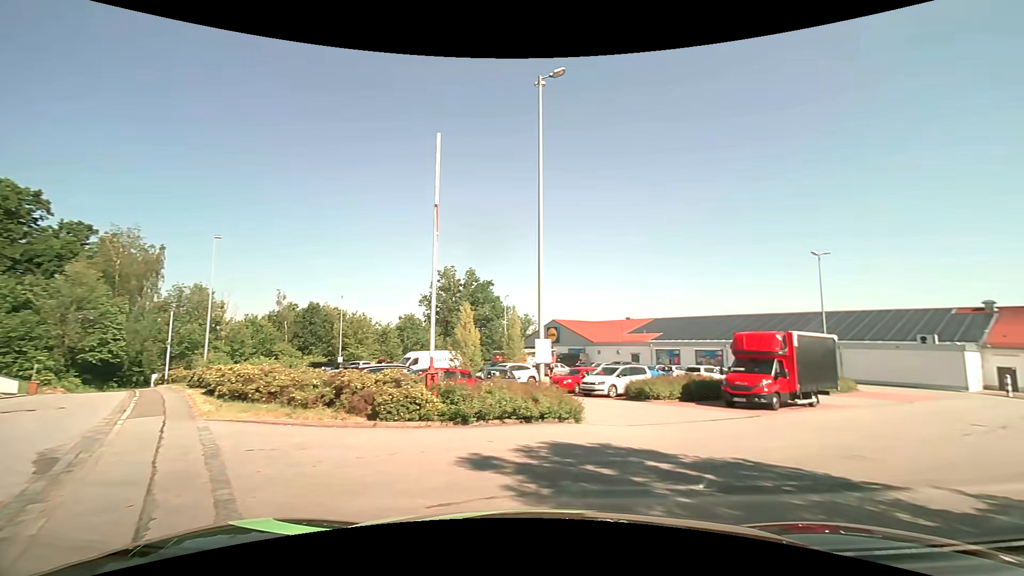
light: Day
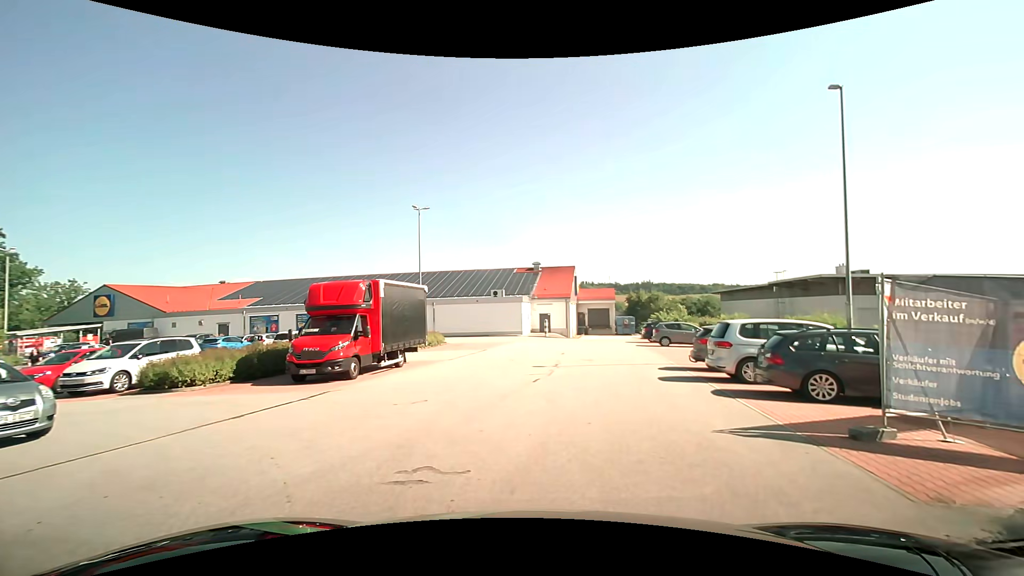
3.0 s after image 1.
(+2.3, +5.9) m; +42°
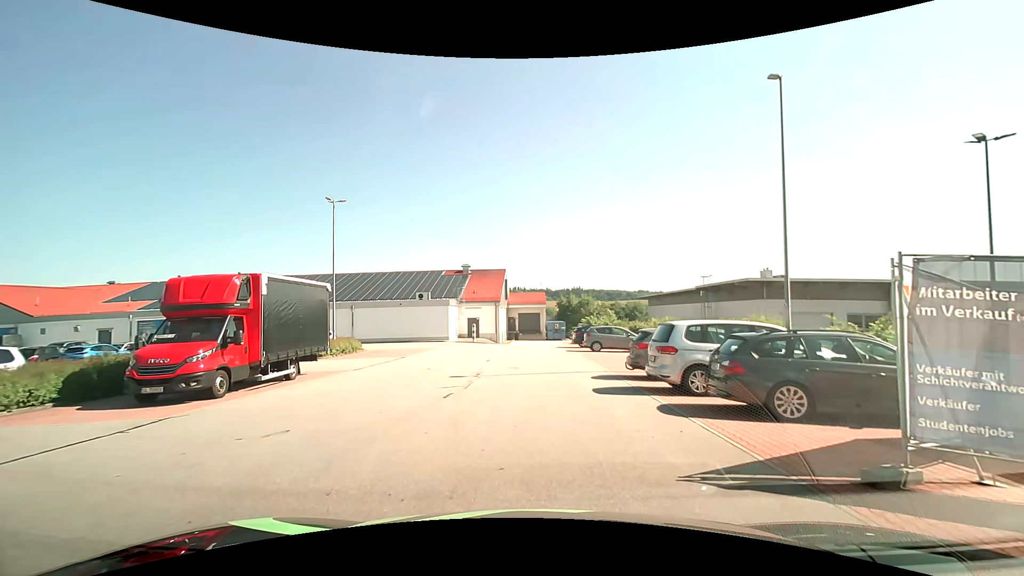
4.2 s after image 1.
(+0.2, +2.5) m; +8°
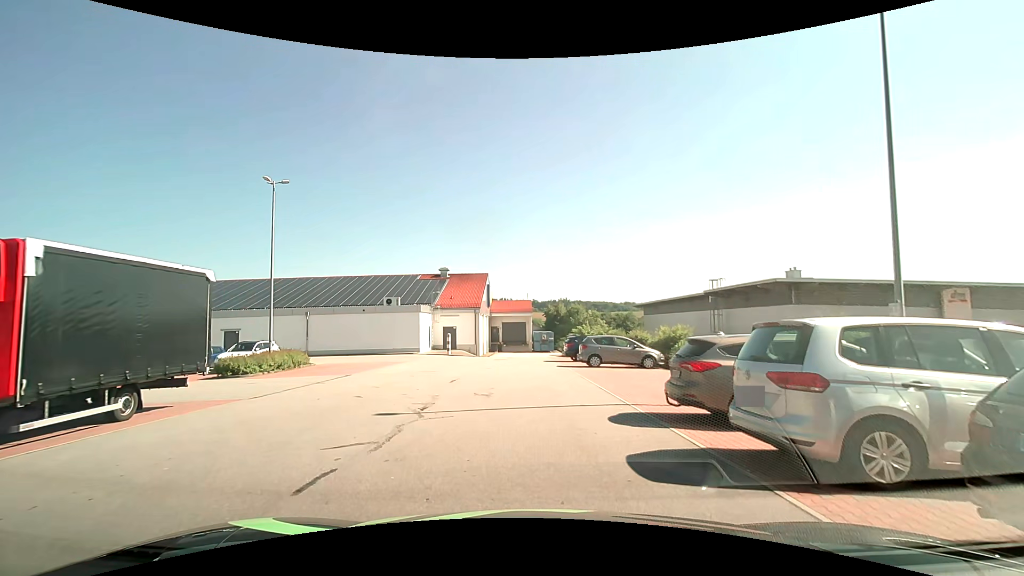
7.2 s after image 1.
(+0.1, +6.1) m; +1°
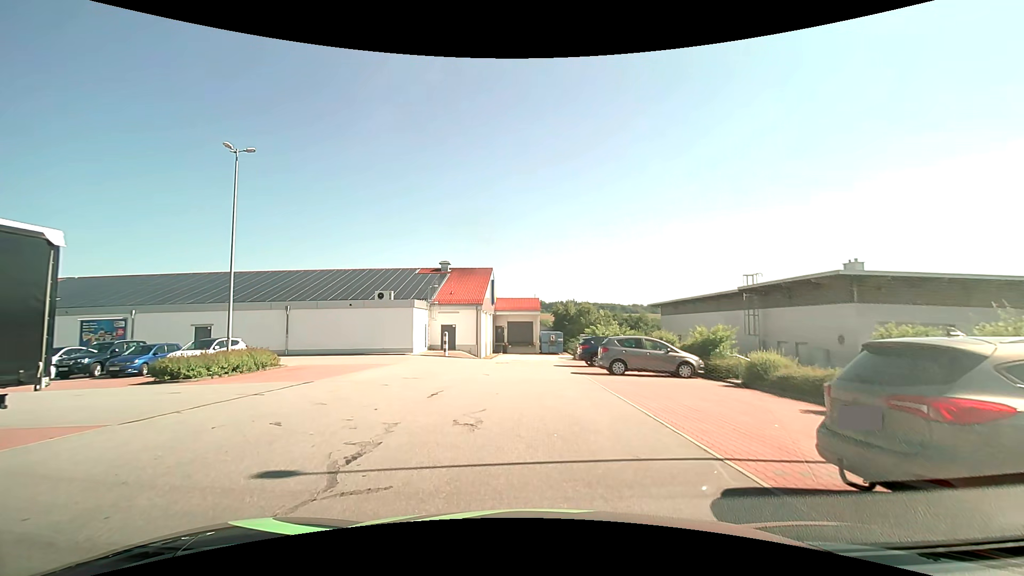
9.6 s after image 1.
(-0.1, +4.6) m; -2°
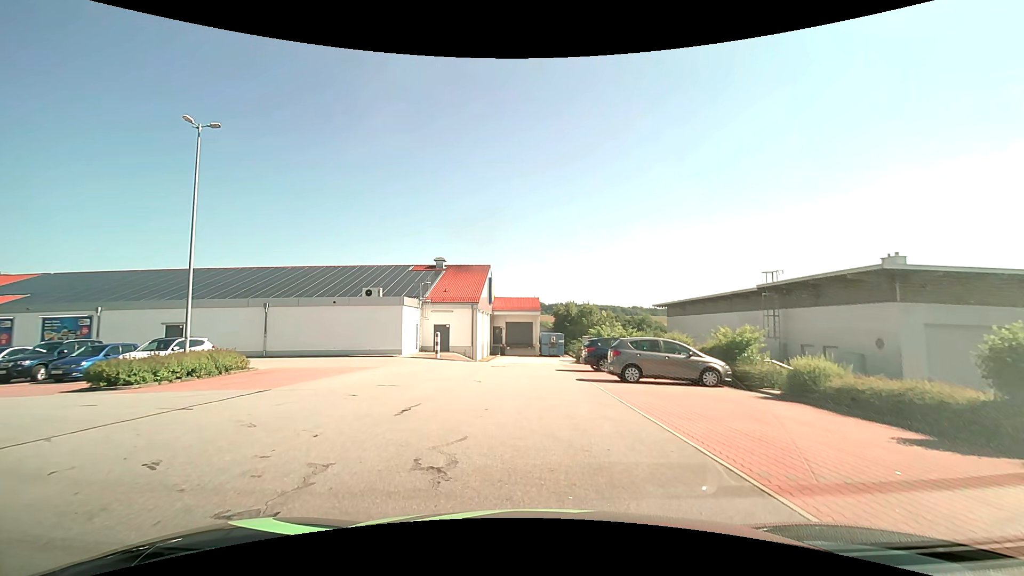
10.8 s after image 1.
(0.0, +2.8) m; +1°
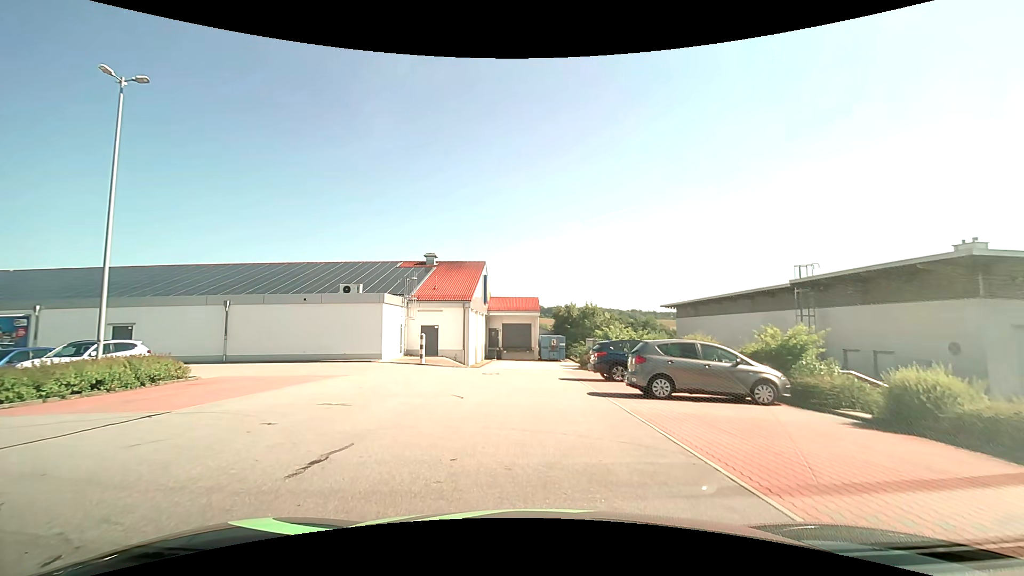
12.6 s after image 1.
(0.0, +4.0) m; 0°
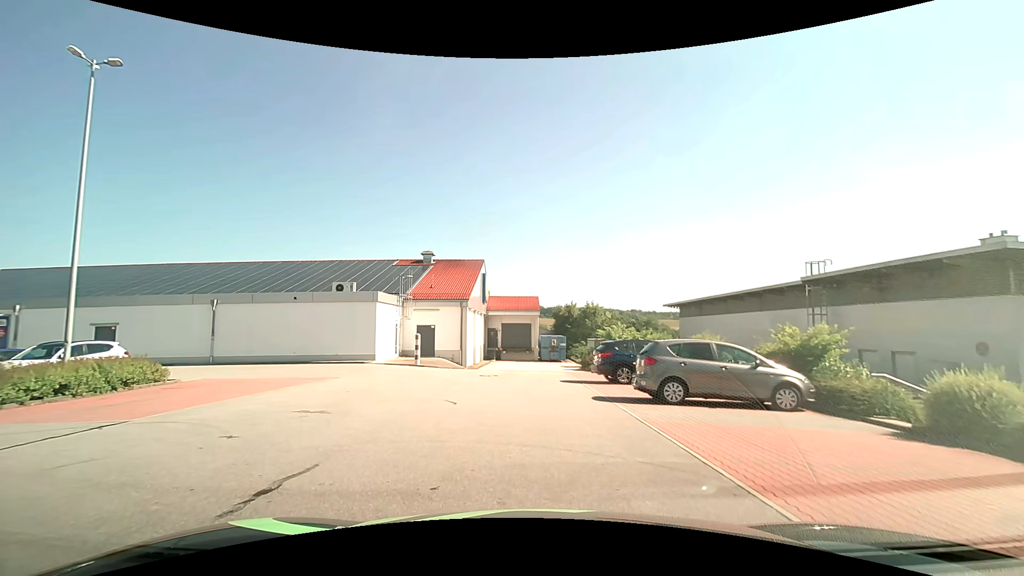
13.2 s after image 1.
(0.0, +1.1) m; 0°
